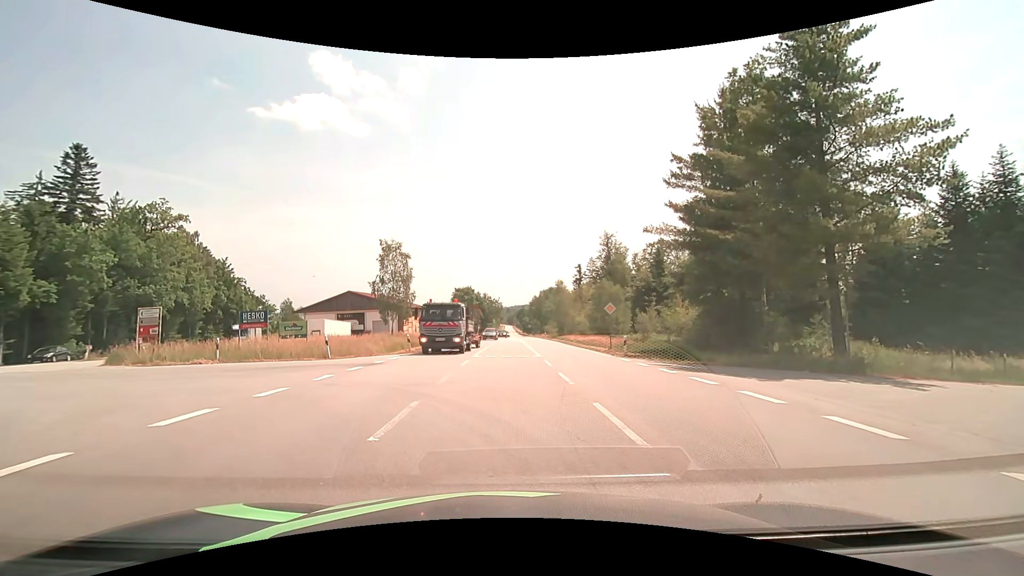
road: secondary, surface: asphalt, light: Day
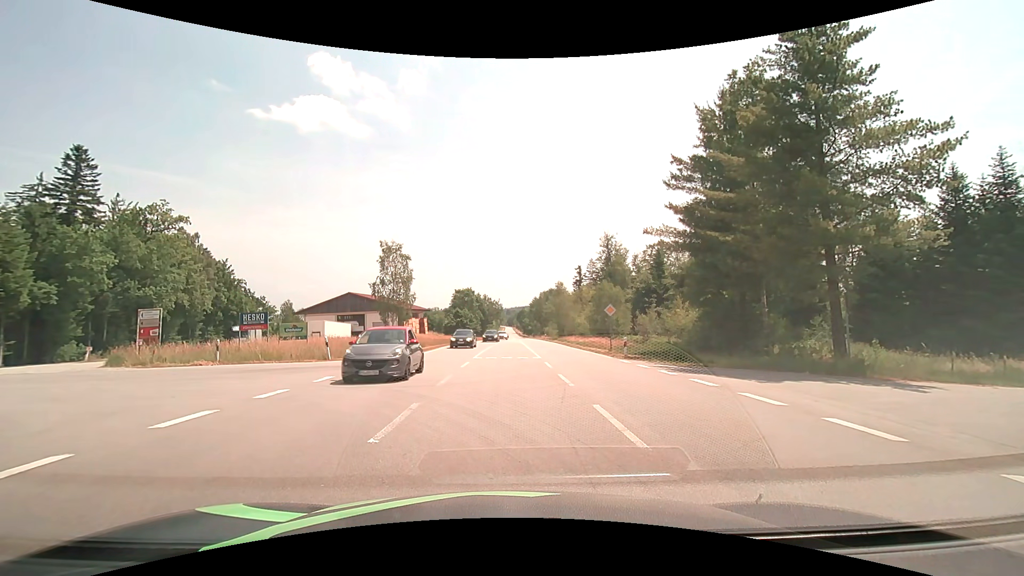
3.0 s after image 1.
(0.0, +0.1) m; 0°
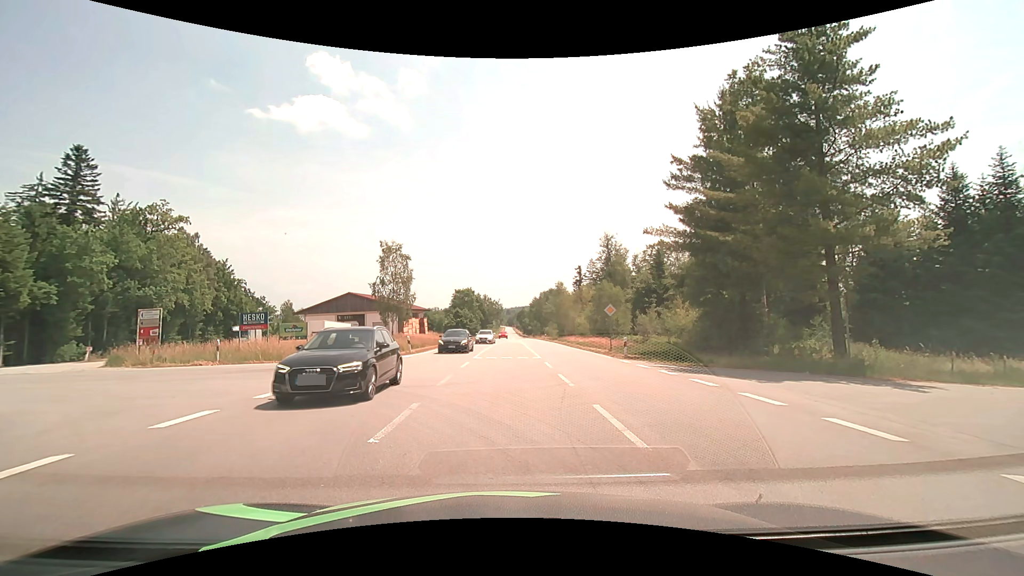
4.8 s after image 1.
(0.0, 0.0) m; 0°
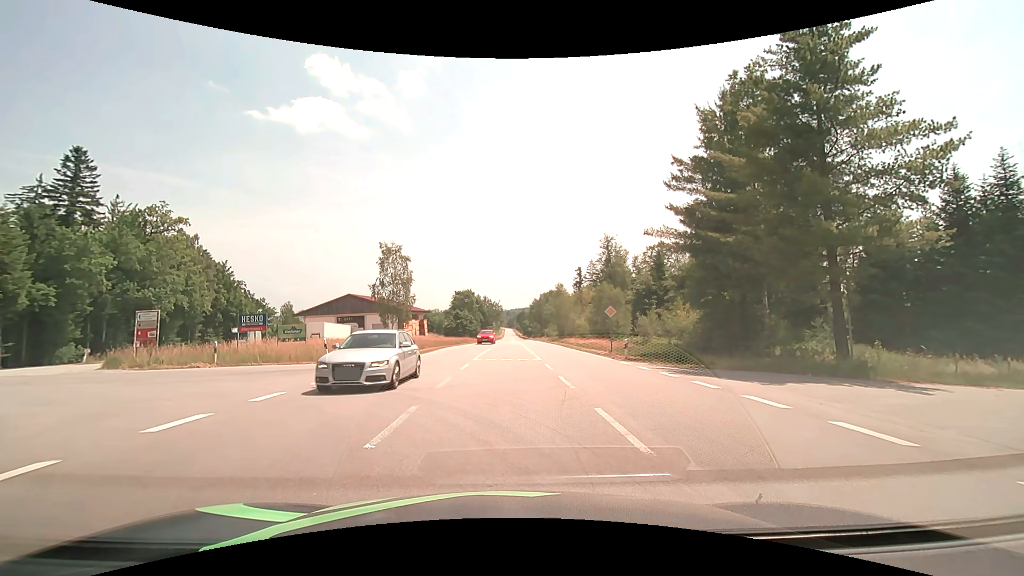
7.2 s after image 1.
(0.0, +0.2) m; 0°
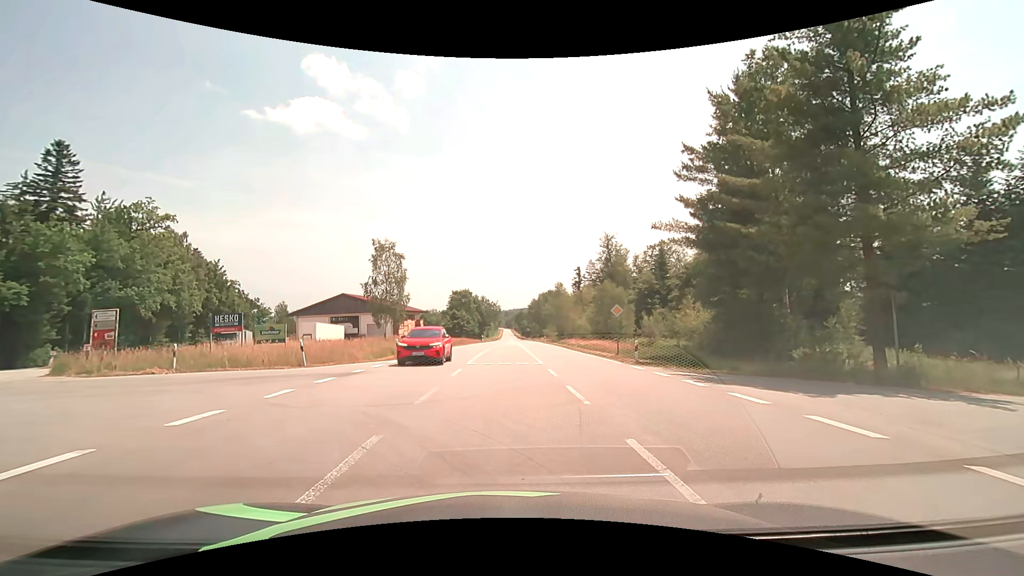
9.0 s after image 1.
(+0.1, +2.7) m; +1°
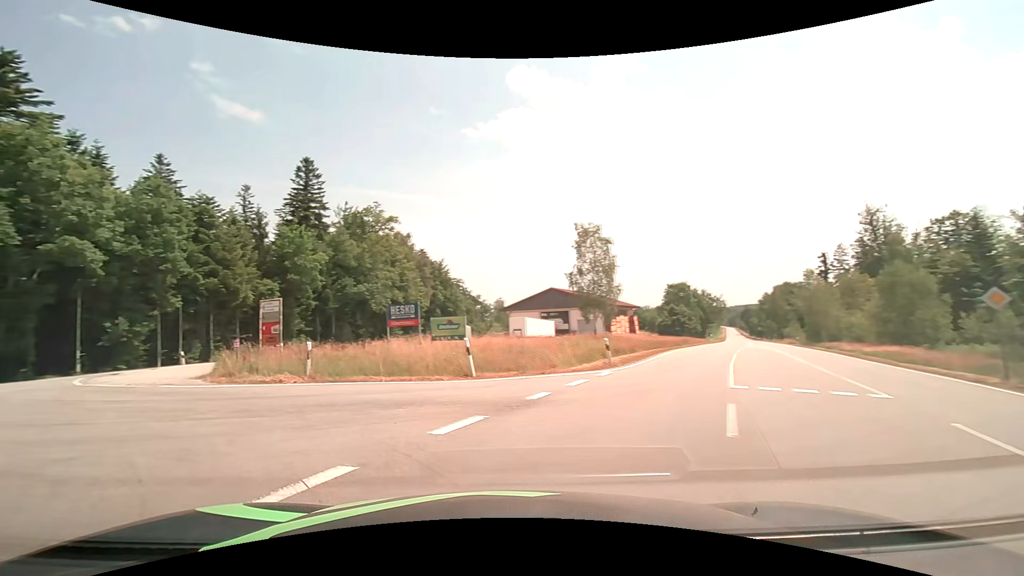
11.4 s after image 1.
(-0.9, +8.9) m; -25°
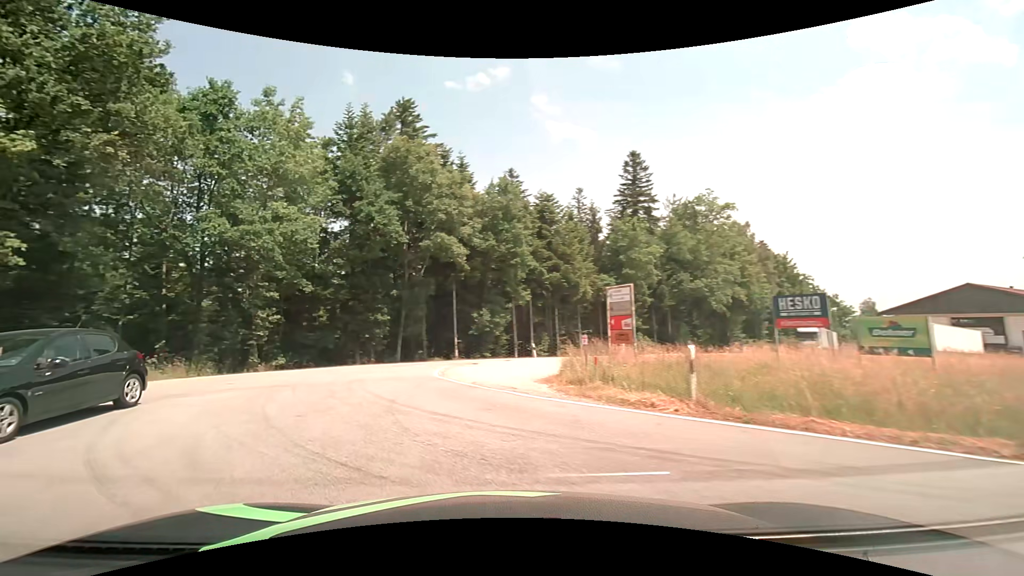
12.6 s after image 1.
(-1.9, +5.8) m; -35°
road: tertiary
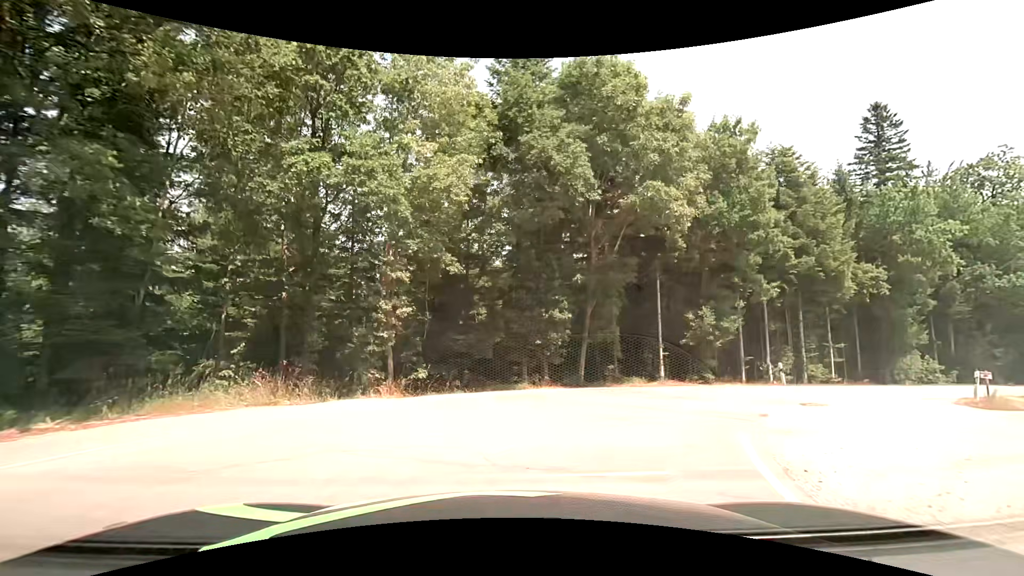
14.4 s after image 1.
(-2.6, +10.4) m; -18°
(+2, +10) (+8, +17) (+16, +23) (+25, +28) (+34, +33) (+42, +38) (+51, +44) (+59, +49) (+68, +54) (+76, +60) m
